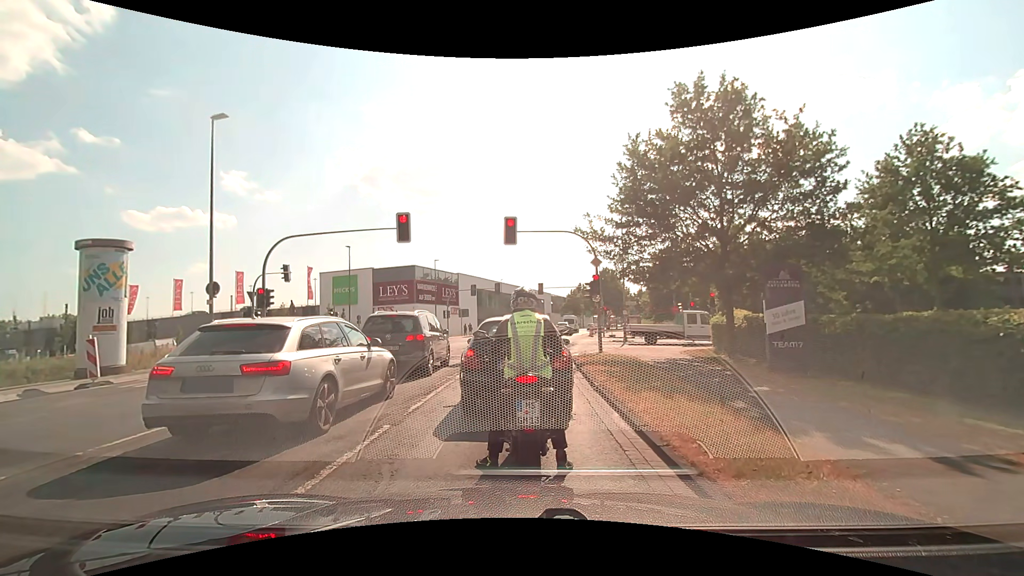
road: secondary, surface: asphalt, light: Day
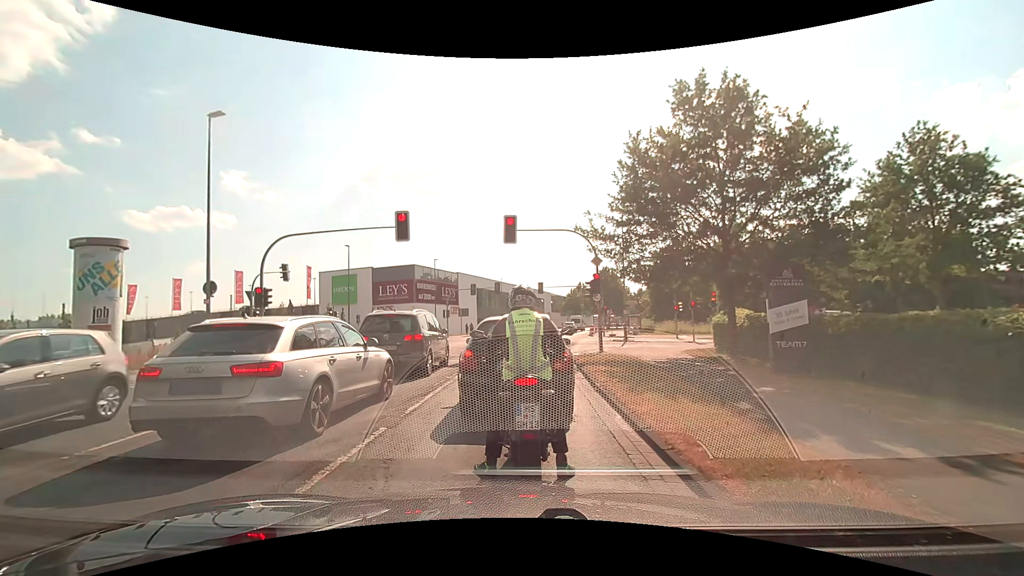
(0.0, +0.2) m; 0°
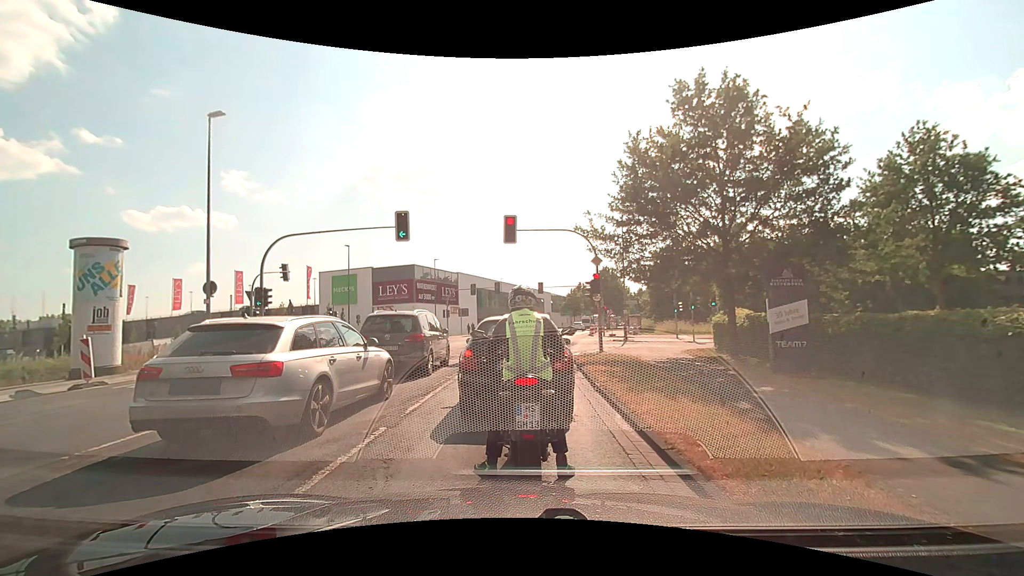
(0.0, 0.0) m; 0°
(+1, +10) (+2, +20) (+3, +30) (+5, +40) (+6, +50) (+8, +59) (+11, +69) (+13, +79) (+16, +88) (+18, +98) m
